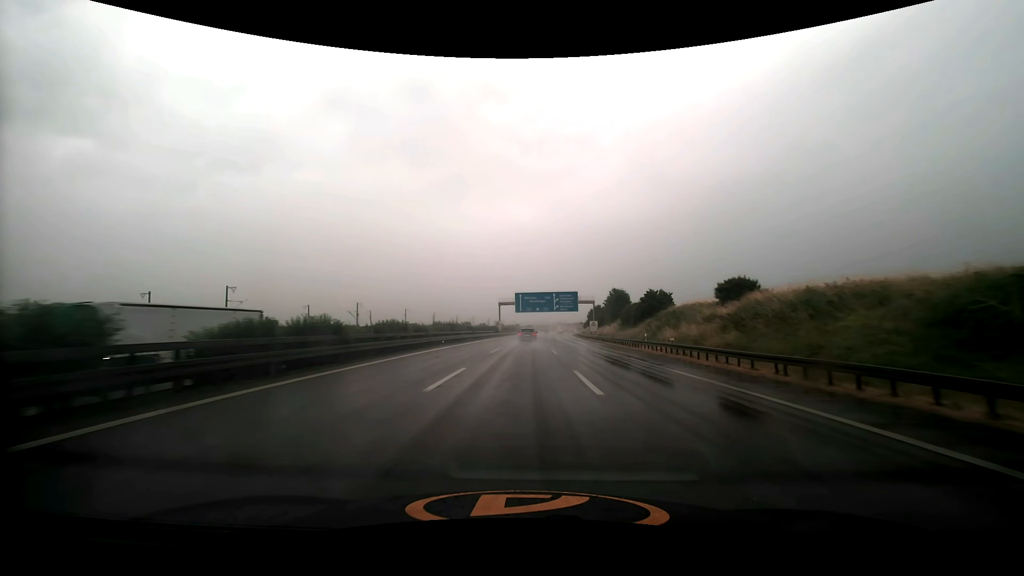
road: motorway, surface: asphalt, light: Day
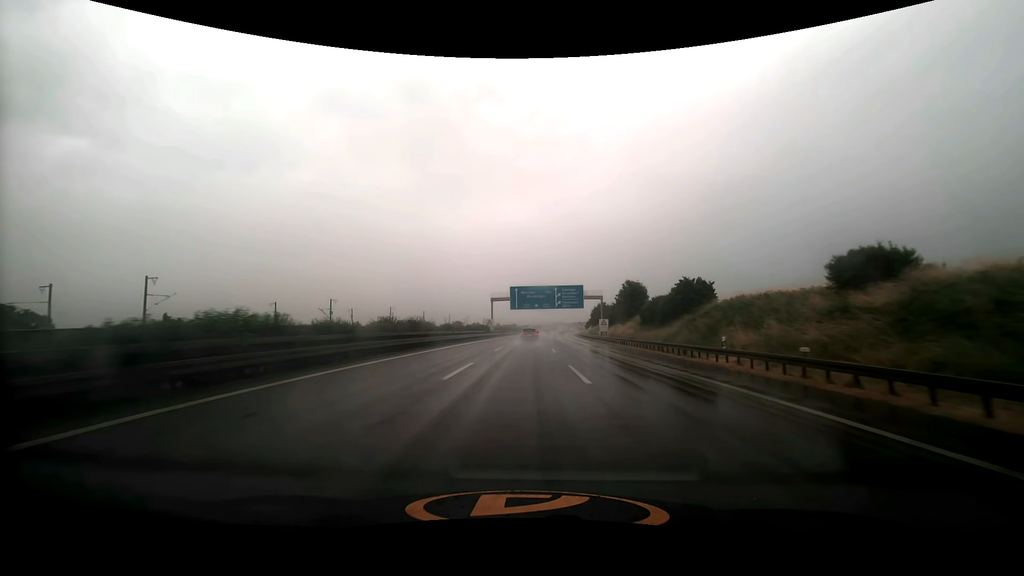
(0.0, +16.1) m; 0°
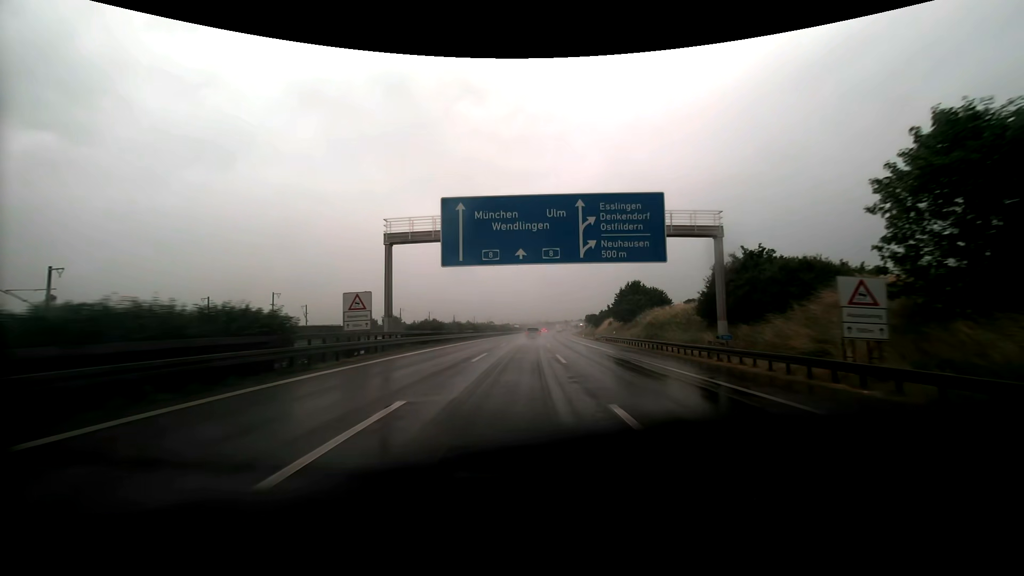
(+1.1, +65.0) m; +2°
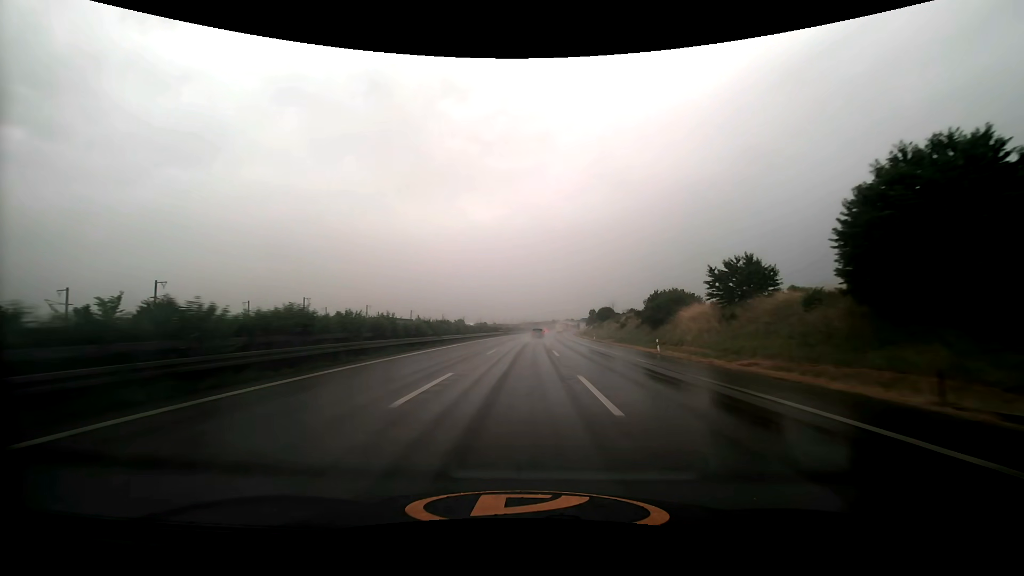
(+1.0, +66.6) m; +2°
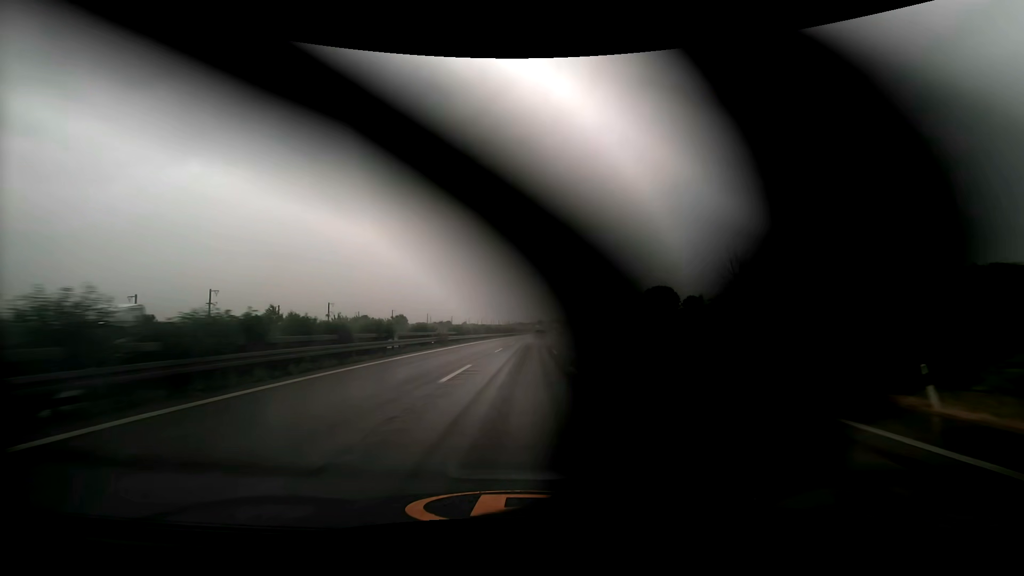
(+1.1, +68.4) m; +2°
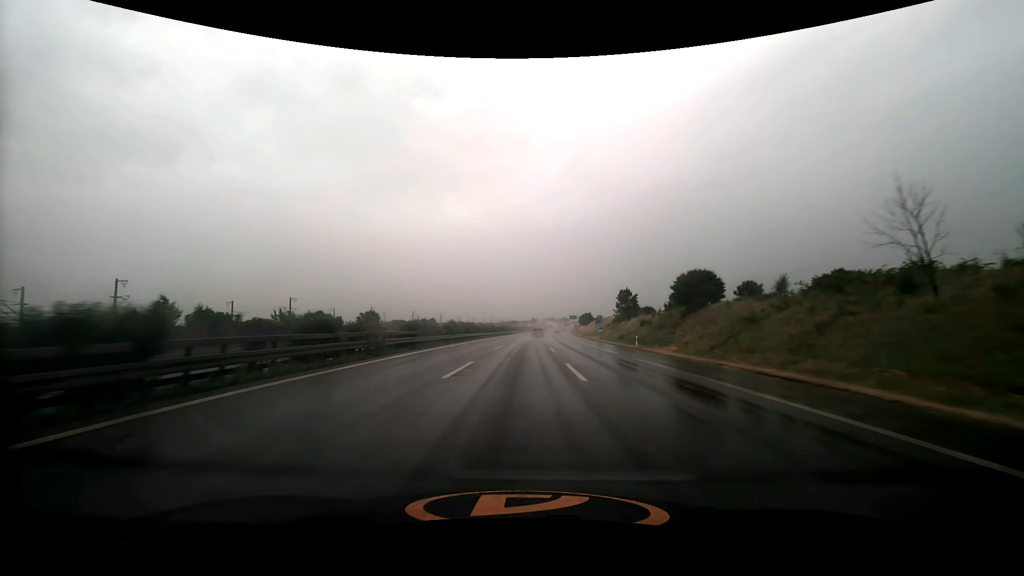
(+0.1, +17.4) m; +1°
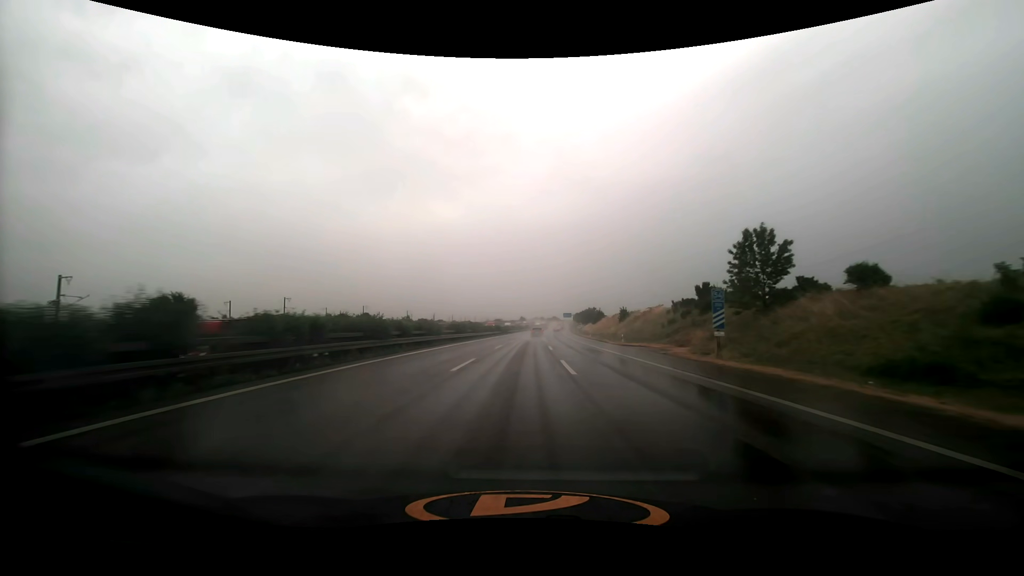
(+0.7, +52.4) m; +1°
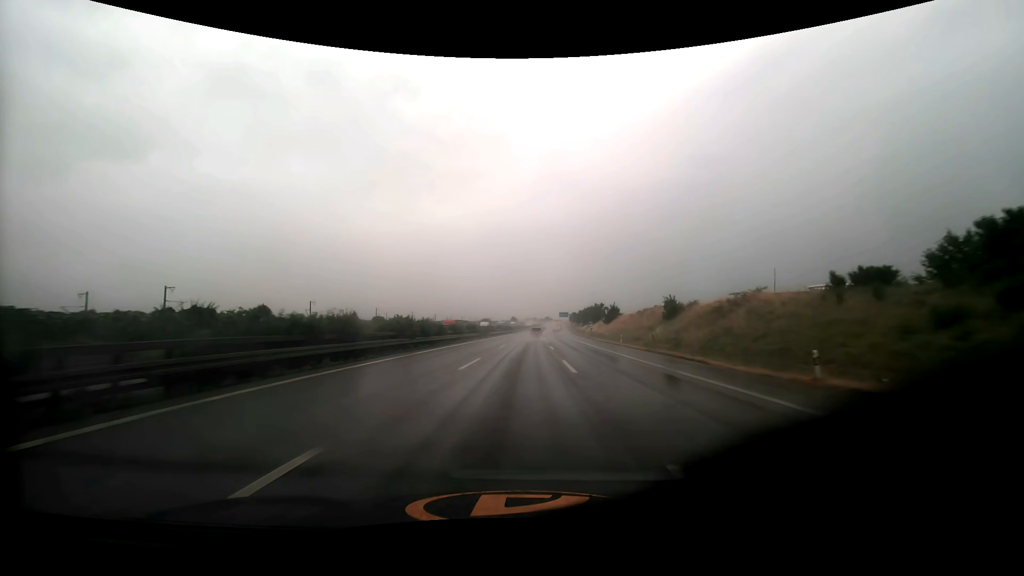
(+0.3, +35.1) m; +1°
(0, +10) (0, +20) (0, +30) (0, +40) (+1, +50) (+1, +60) (+1, +70) (+2, +80) (+2, +90) (+2, +100) m
